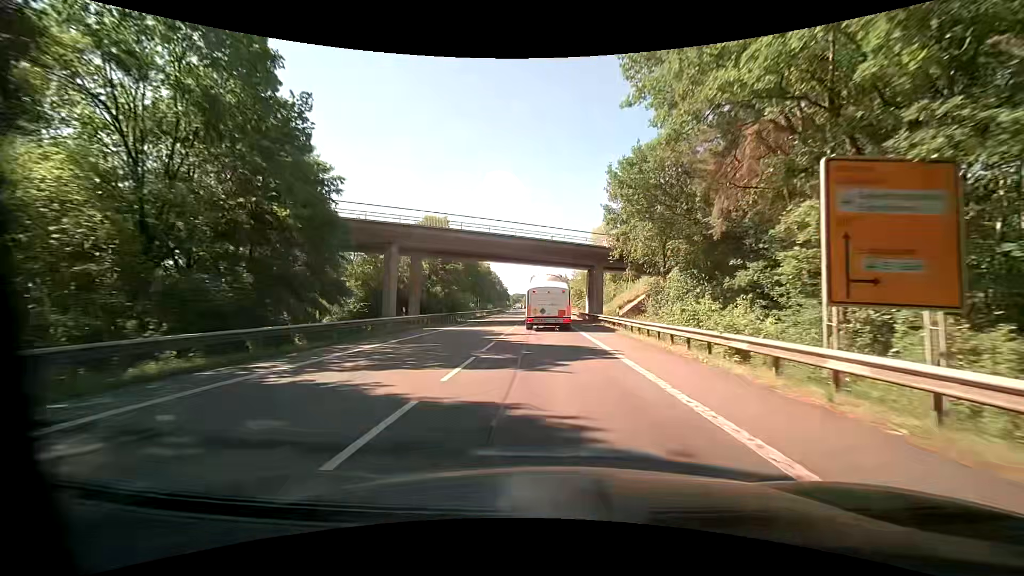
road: primary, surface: asphalt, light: Day
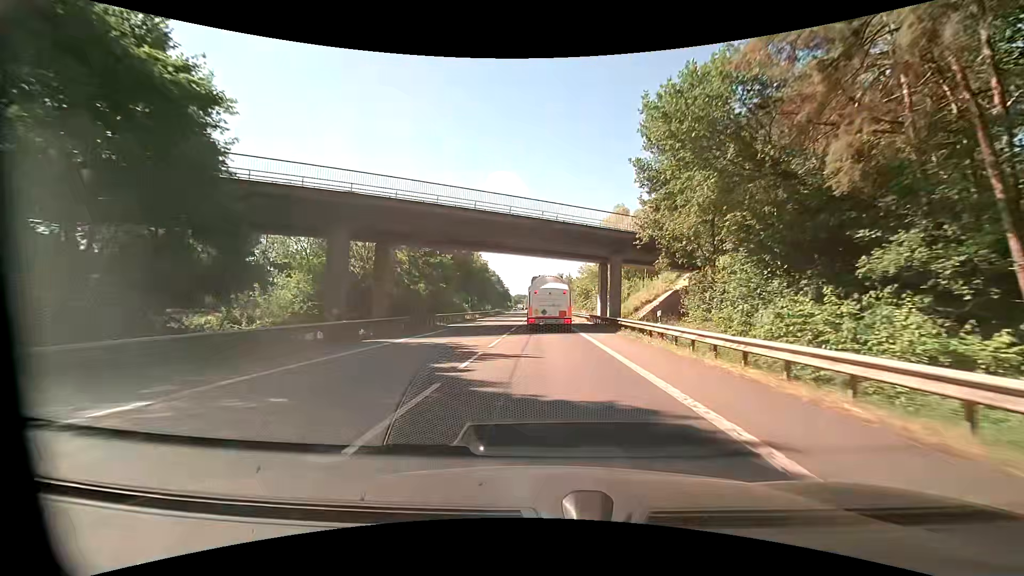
(0.0, +10.4) m; 0°
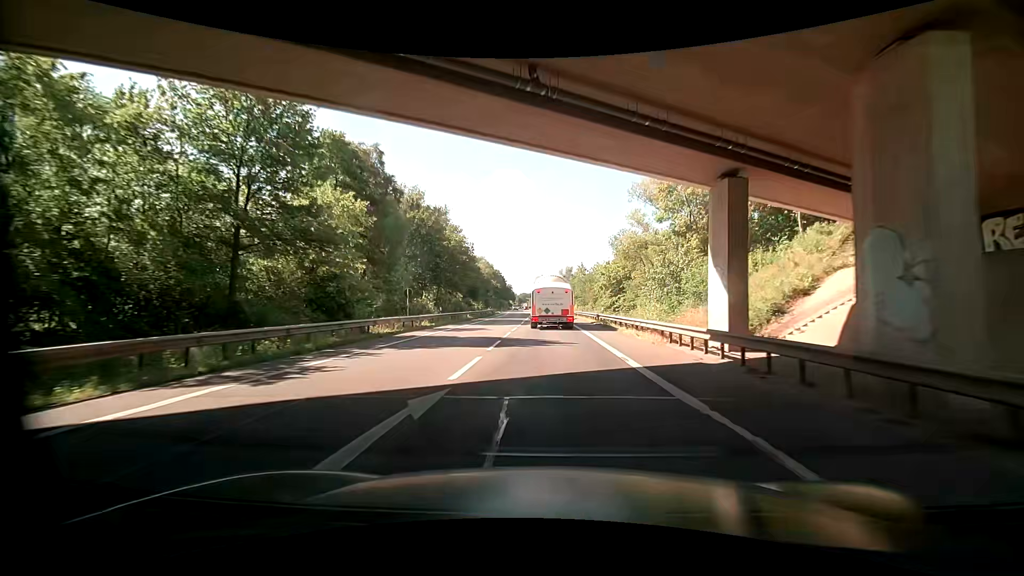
(0.0, +31.2) m; -1°
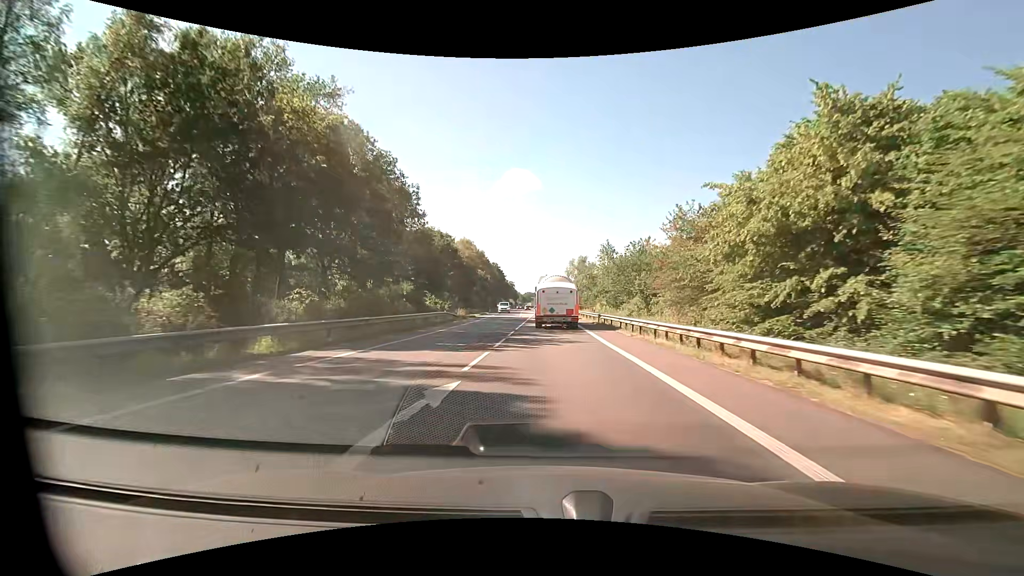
(+0.3, +41.0) m; 0°
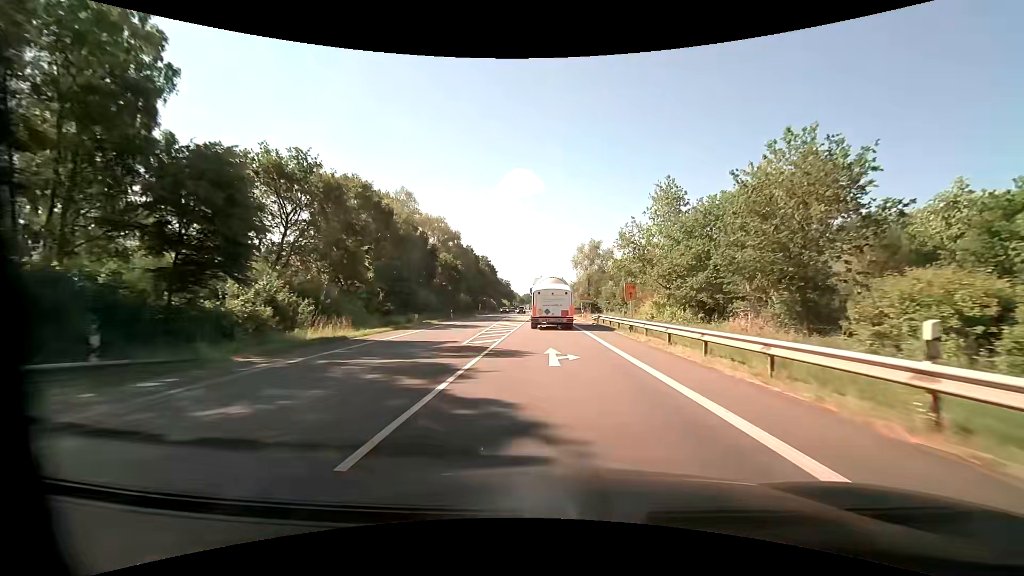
(+0.3, +39.8) m; +1°
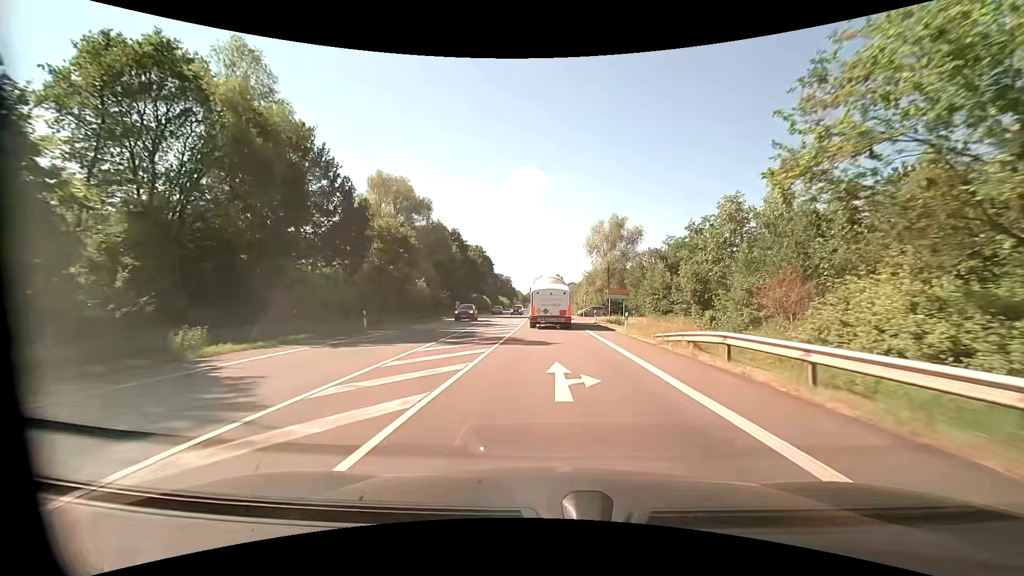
(-0.1, +29.3) m; 0°
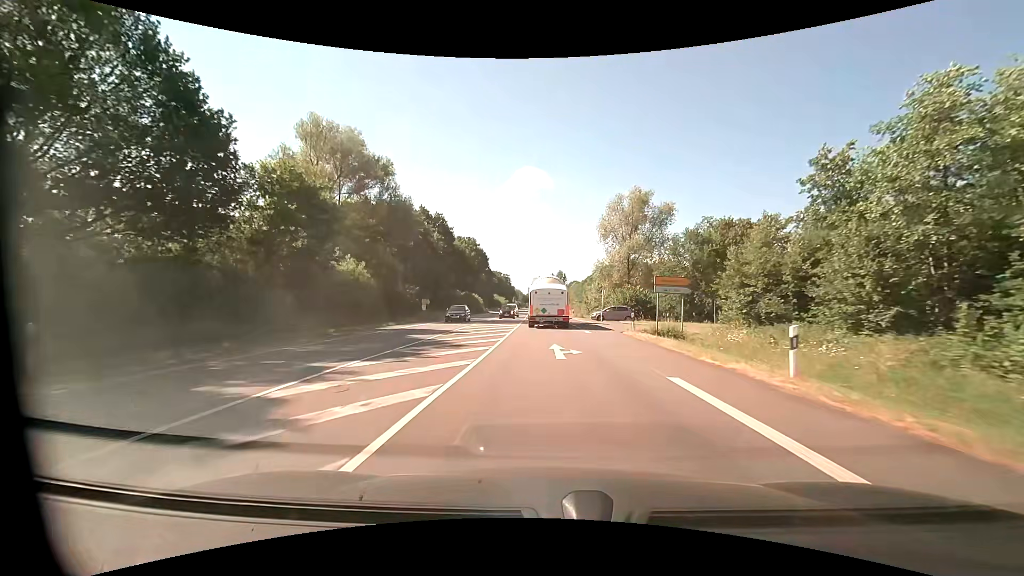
(-0.1, +19.3) m; 0°
